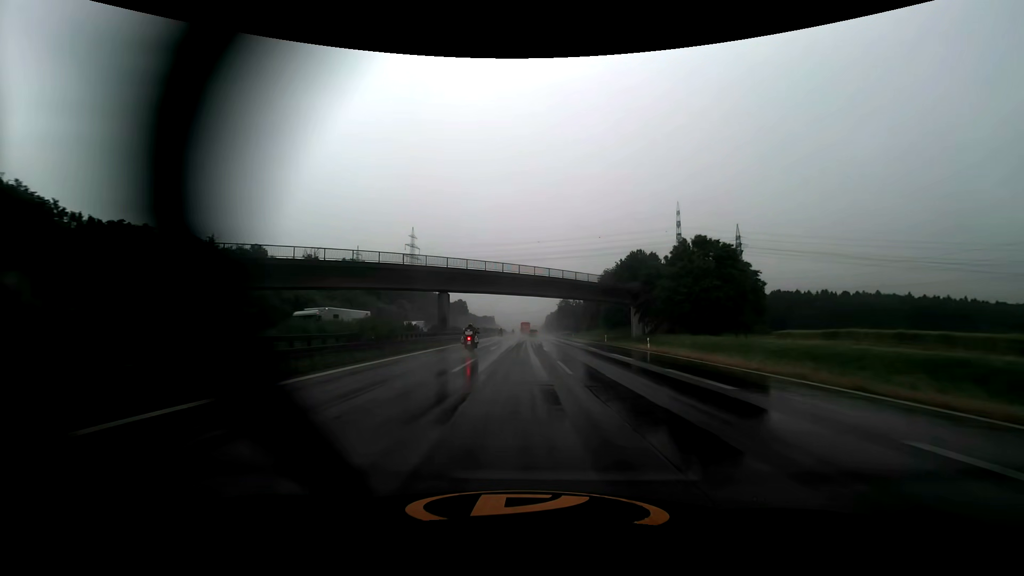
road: motorway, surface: asphalt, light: Day
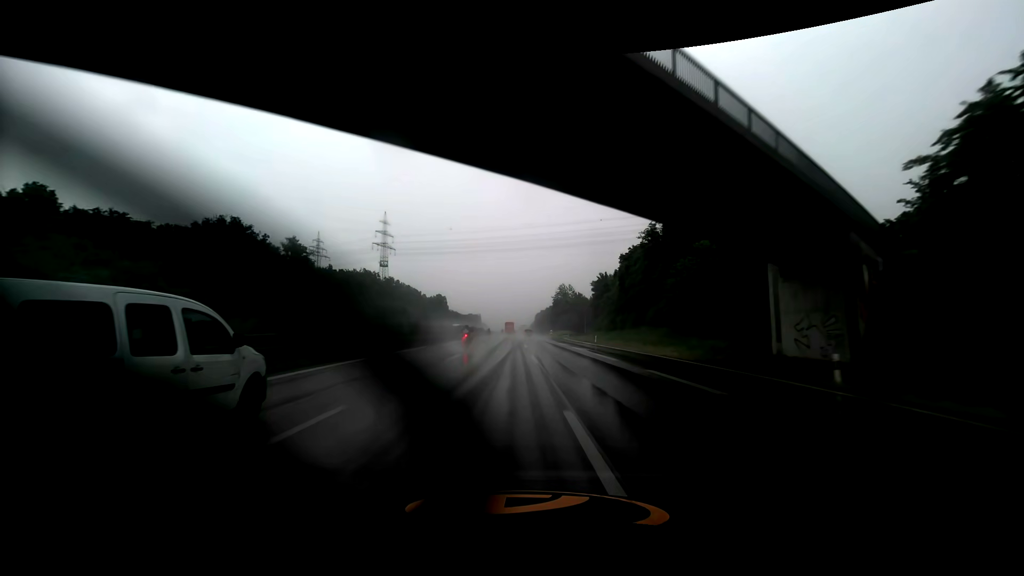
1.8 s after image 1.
(+0.6, +49.7) m; +1°
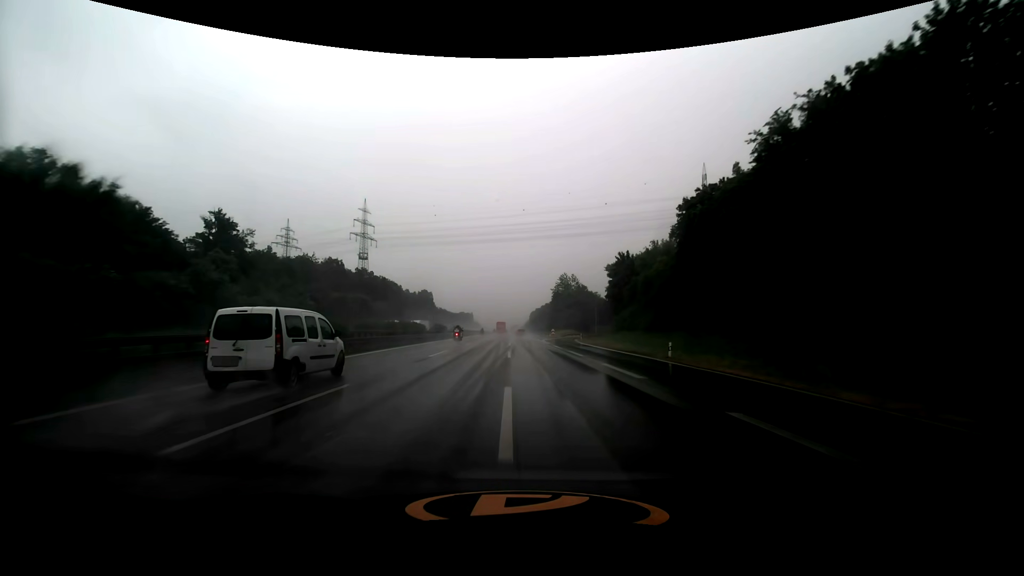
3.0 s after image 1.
(+0.2, +32.8) m; 0°
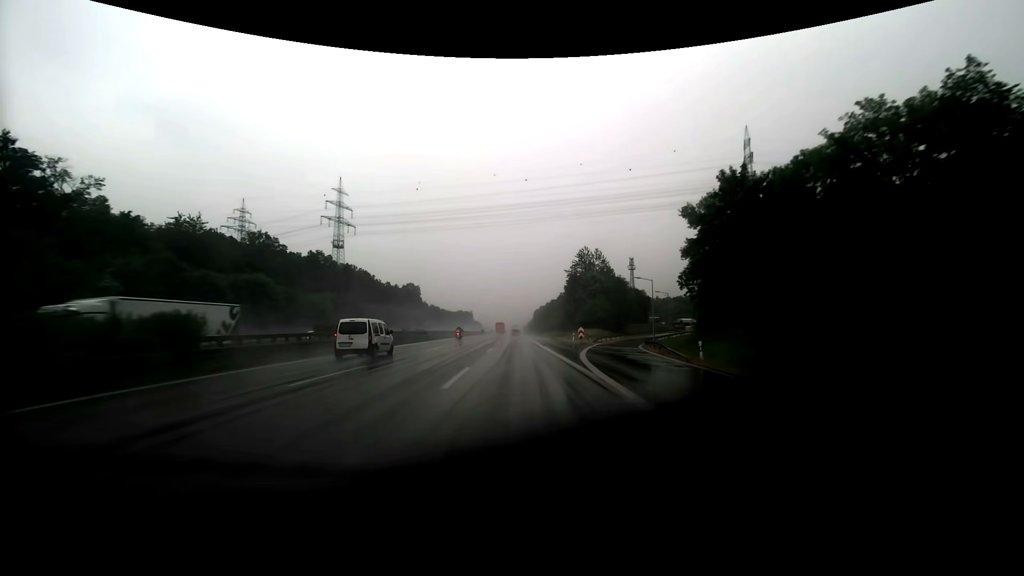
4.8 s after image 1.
(+0.1, +48.3) m; 0°
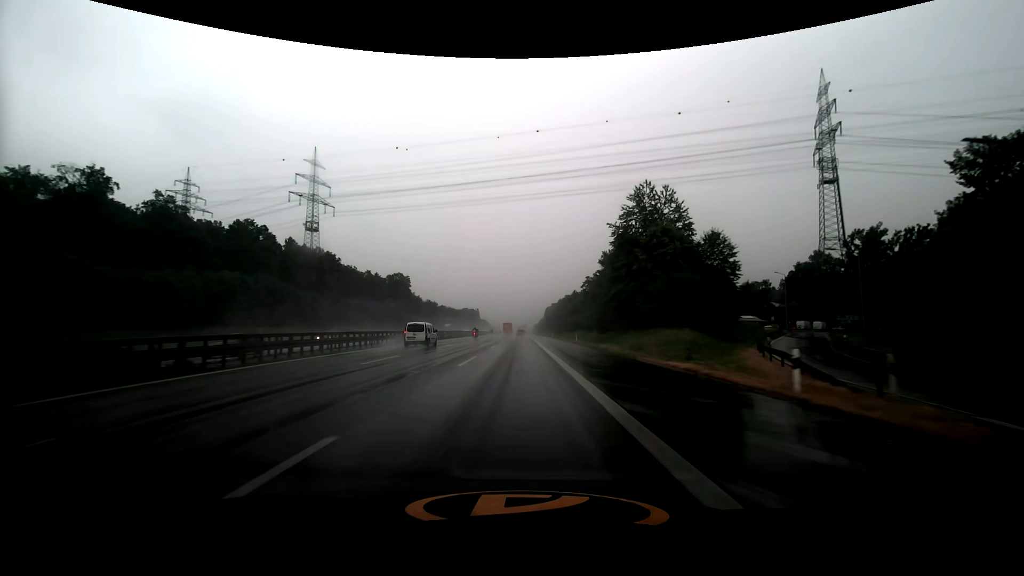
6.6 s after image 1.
(-0.4, +47.4) m; -1°
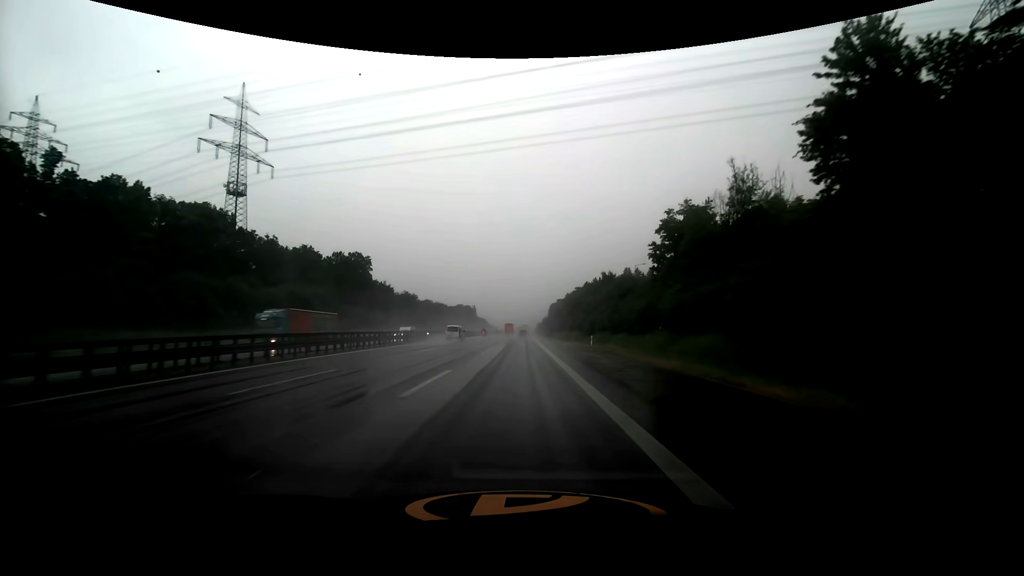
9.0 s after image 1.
(-0.2, +62.4) m; 0°
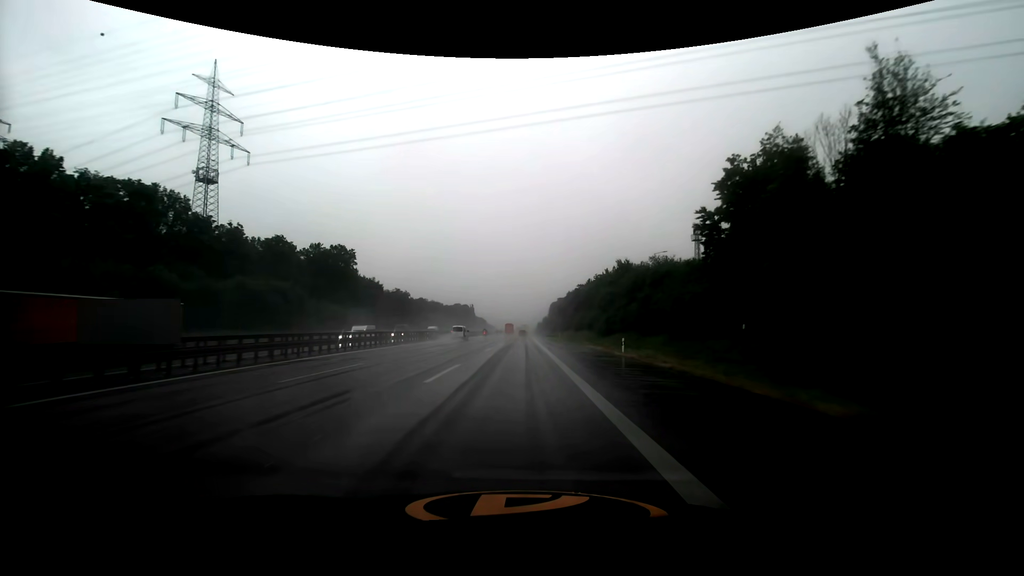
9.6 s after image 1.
(0.0, +15.6) m; 0°
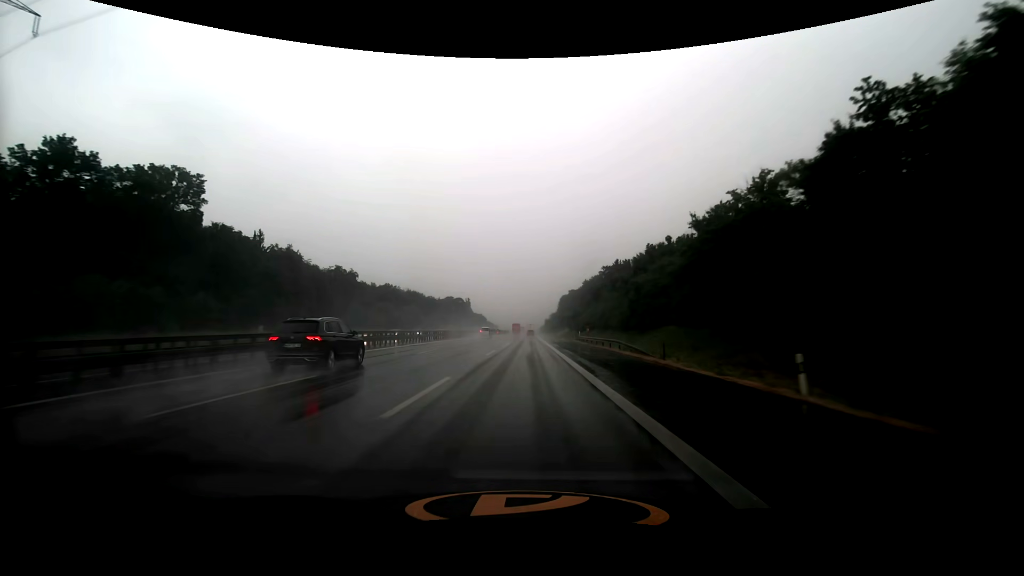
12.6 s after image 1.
(-0.1, +77.7) m; 0°
(0, +10) (0, +20) (0, +30) (0, +40) (0, +50) (0, +60) (0, +70) (0, +80) (0, +90) (+1, +100) m
